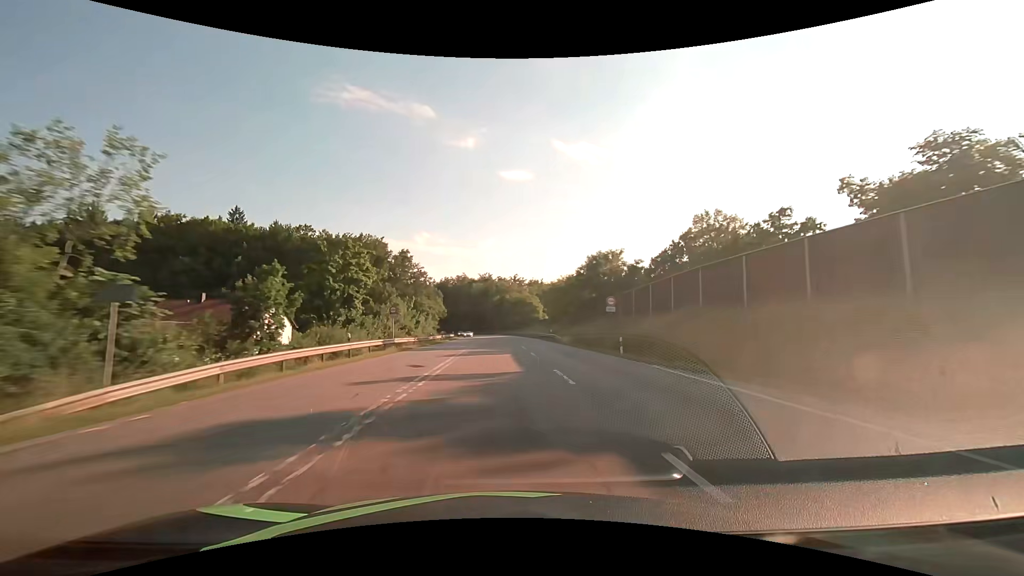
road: secondary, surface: asphalt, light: Day
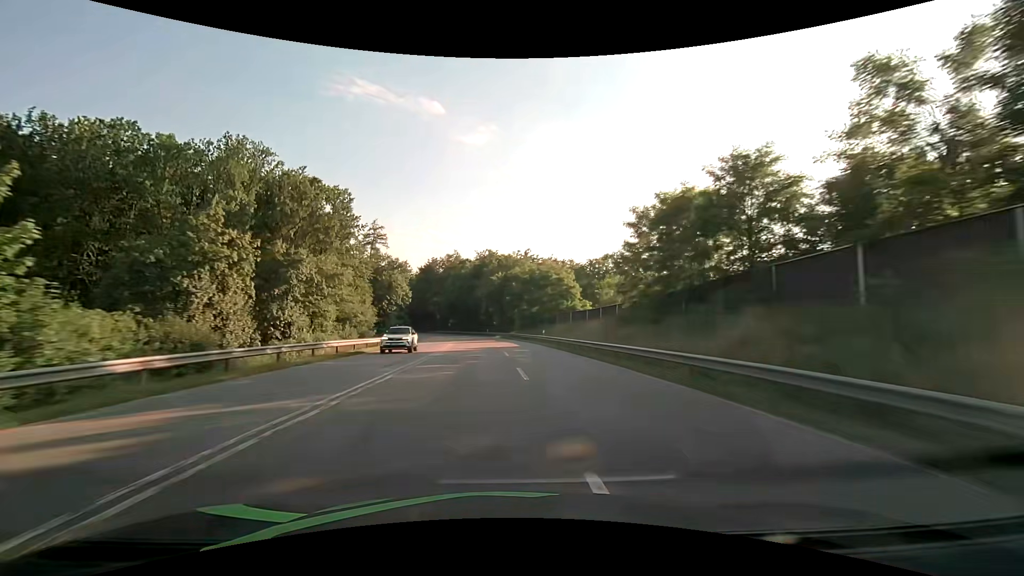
(+0.1, +61.2) m; 0°
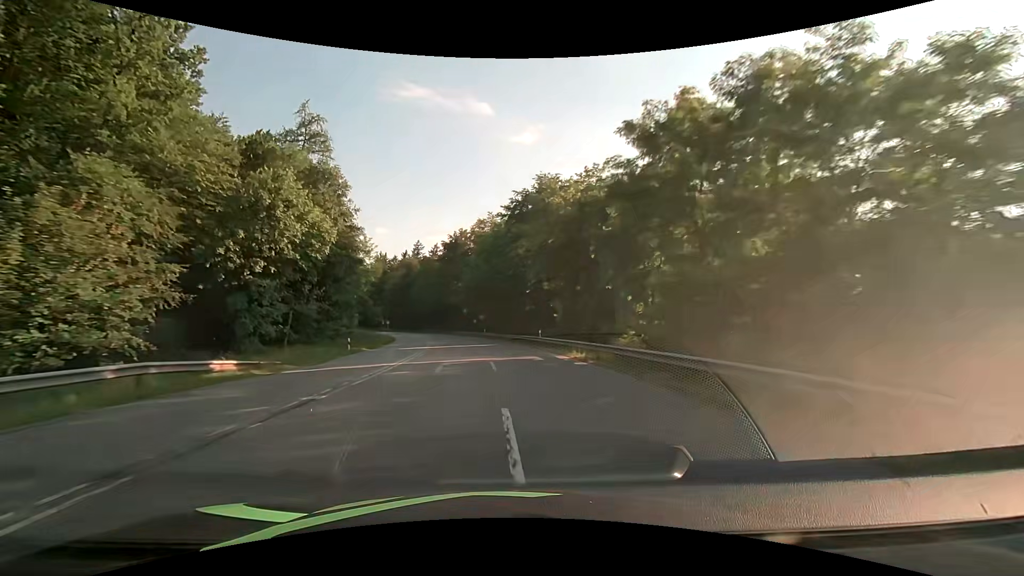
(-2.2, +56.2) m; -5°
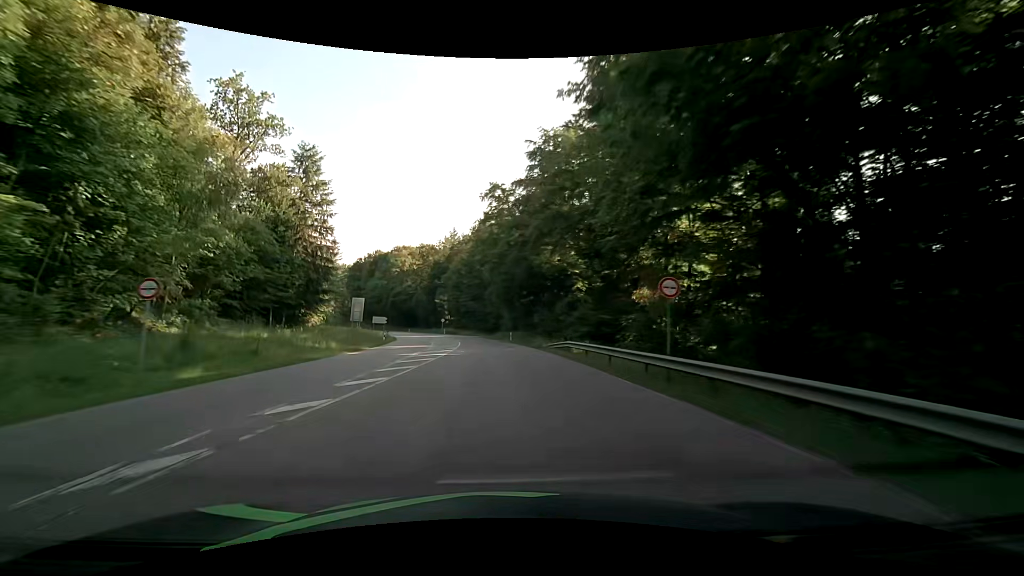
(-7.0, +70.0) m; -11°
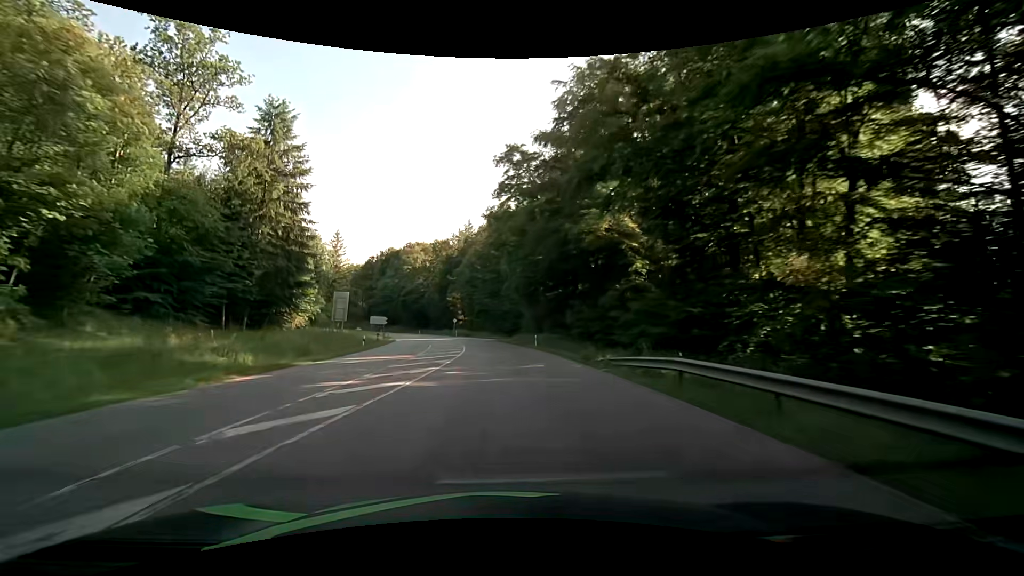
(-0.4, +14.4) m; -3°
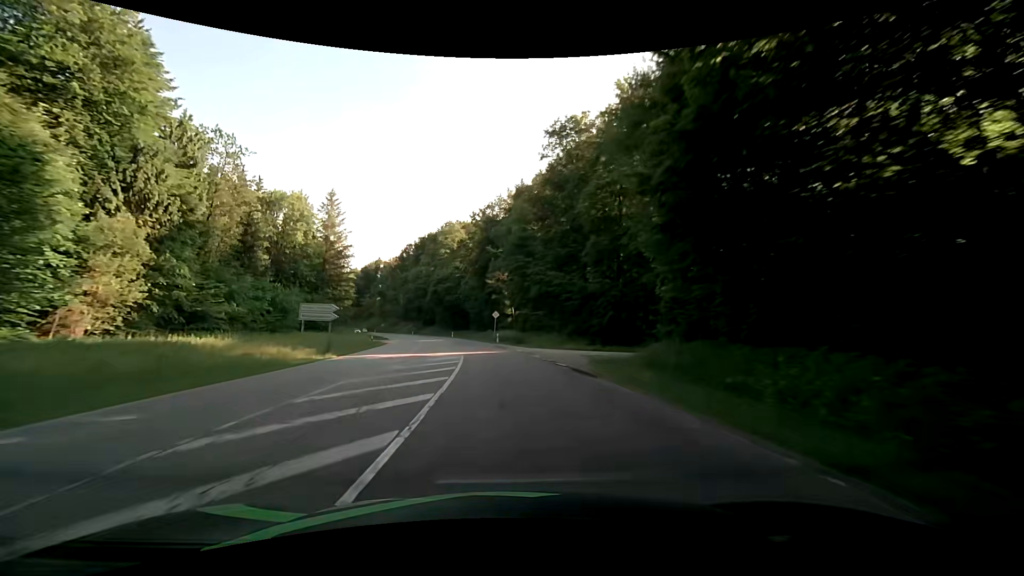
(-2.3, +43.5) m; -7°
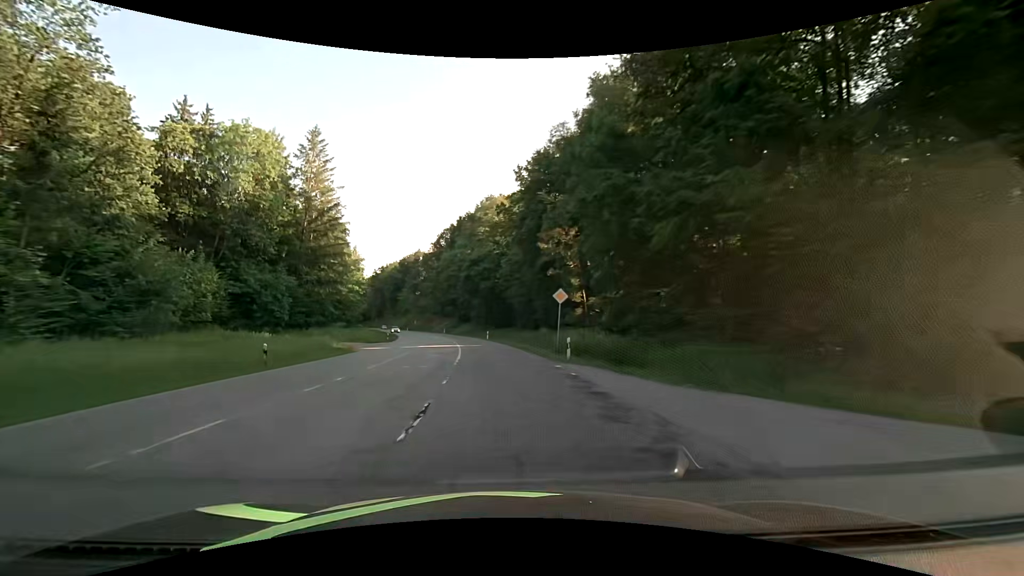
(-1.4, +29.6) m; -6°
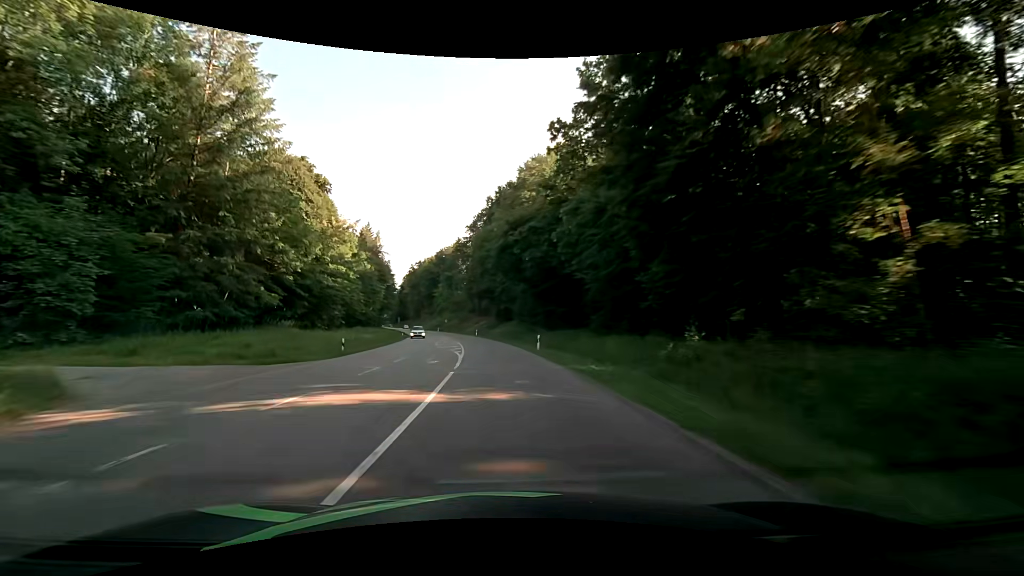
(-1.2, +29.9) m; -5°
(0, +10) (-1, +20) (-1, +30) (-2, +40) (-4, +50) (-5, +60) (-7, +70) (-9, +79) (-11, +89) (-13, +99) m
